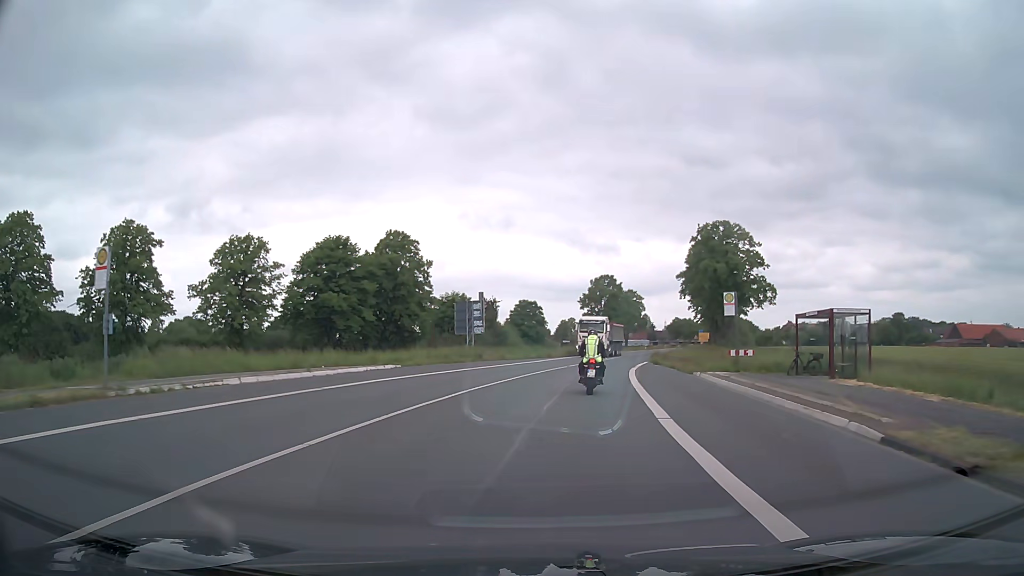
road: secondary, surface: asphalt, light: Day
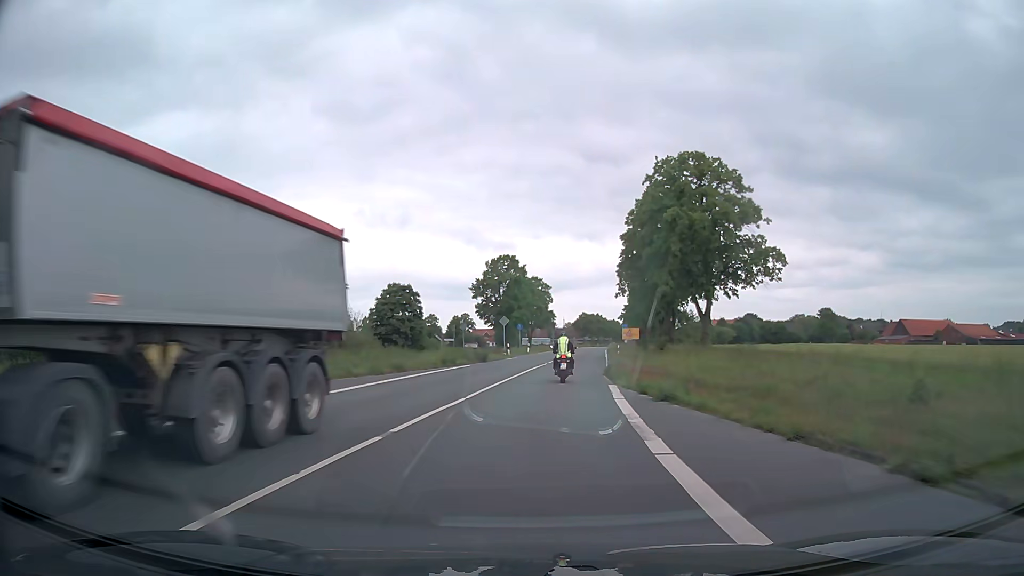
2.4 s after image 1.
(+2.6, +28.1) m; +9°
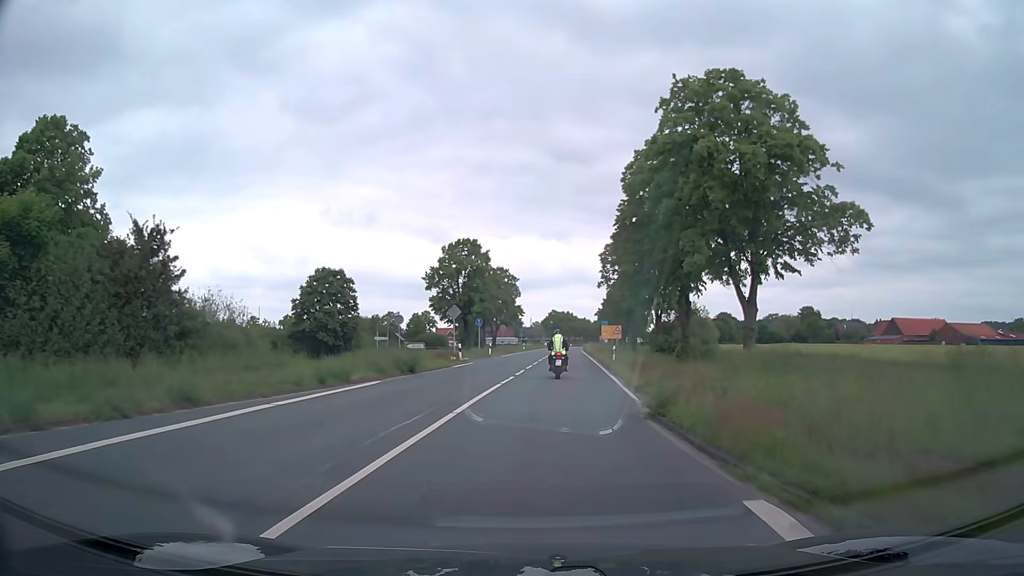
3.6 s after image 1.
(+0.4, +15.9) m; +3°
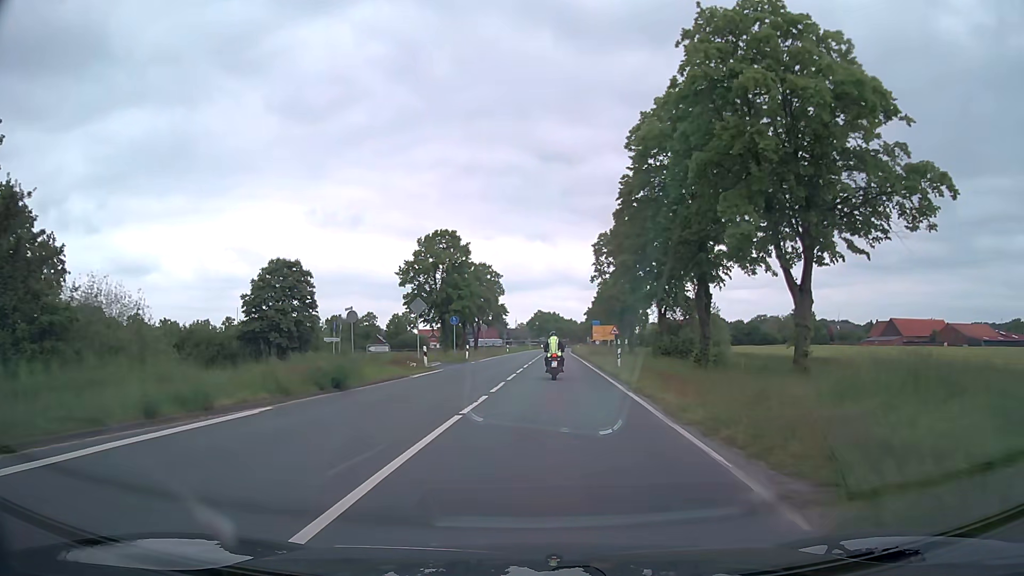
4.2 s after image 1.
(+0.1, +8.1) m; +1°
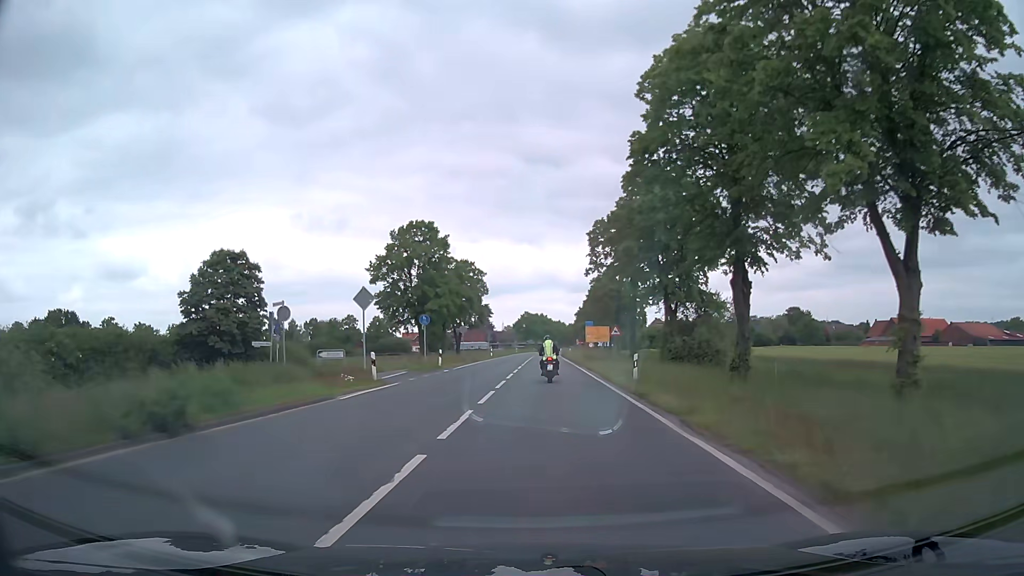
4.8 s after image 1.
(+0.1, +8.2) m; +1°
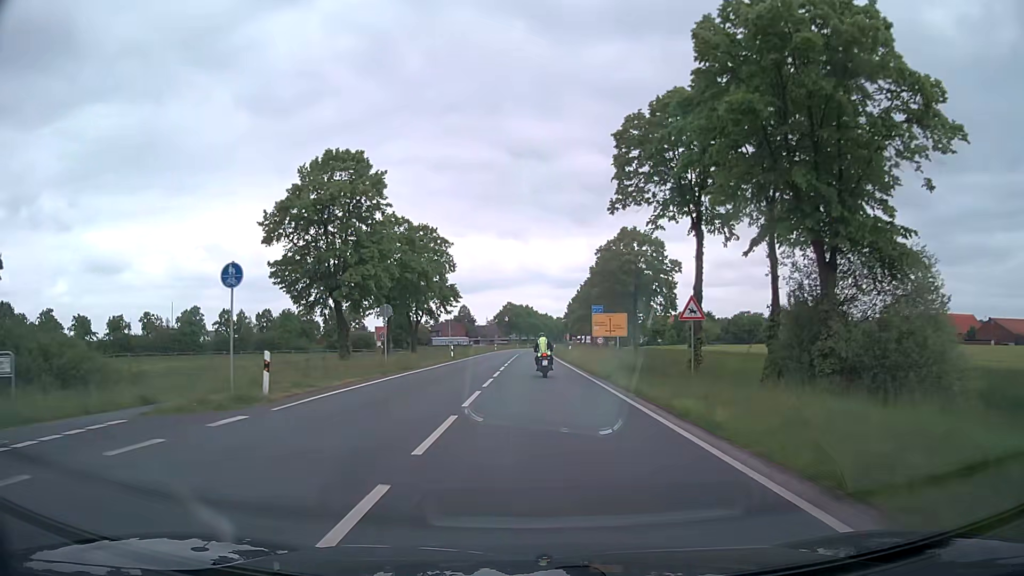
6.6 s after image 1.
(+0.4, +25.3) m; +1°
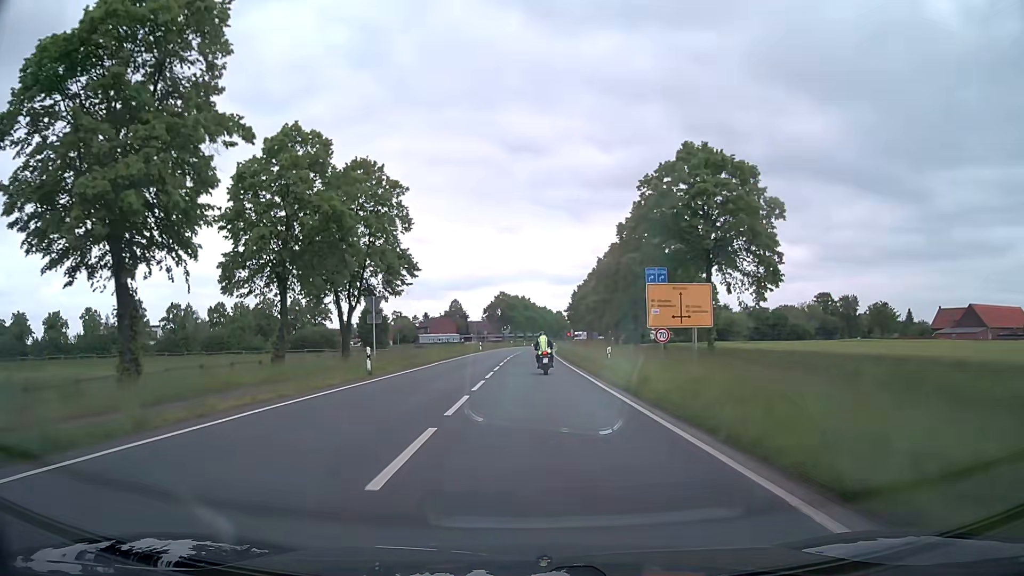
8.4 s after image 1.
(+0.2, +25.9) m; +1°
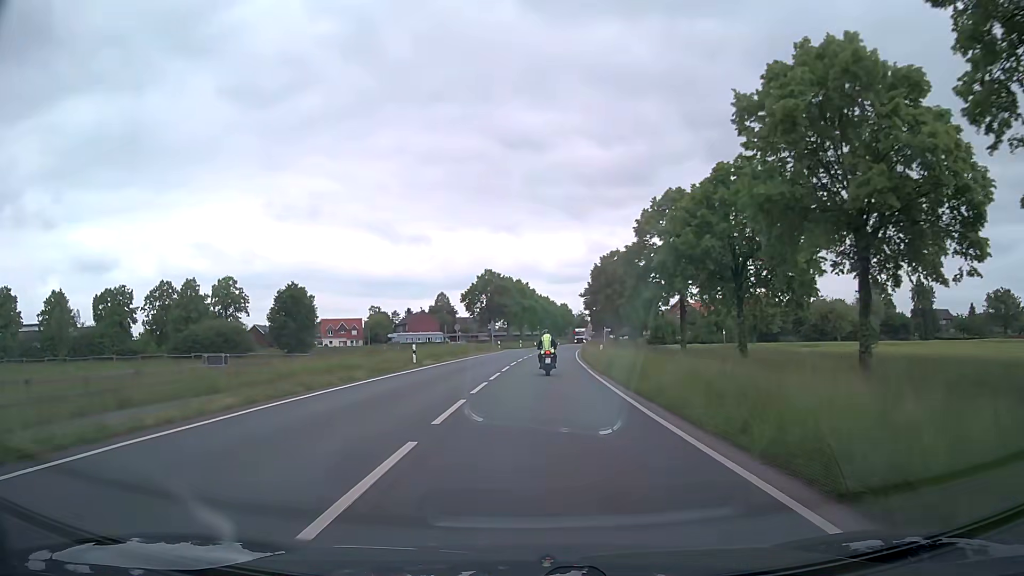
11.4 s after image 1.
(-0.1, +43.2) m; 0°
(0, +10) (0, +20) (+1, +30) (+1, +40) (+2, +50) (+3, +60) (+4, +70) (+5, +80) (+6, +90) (+7, +100) m
